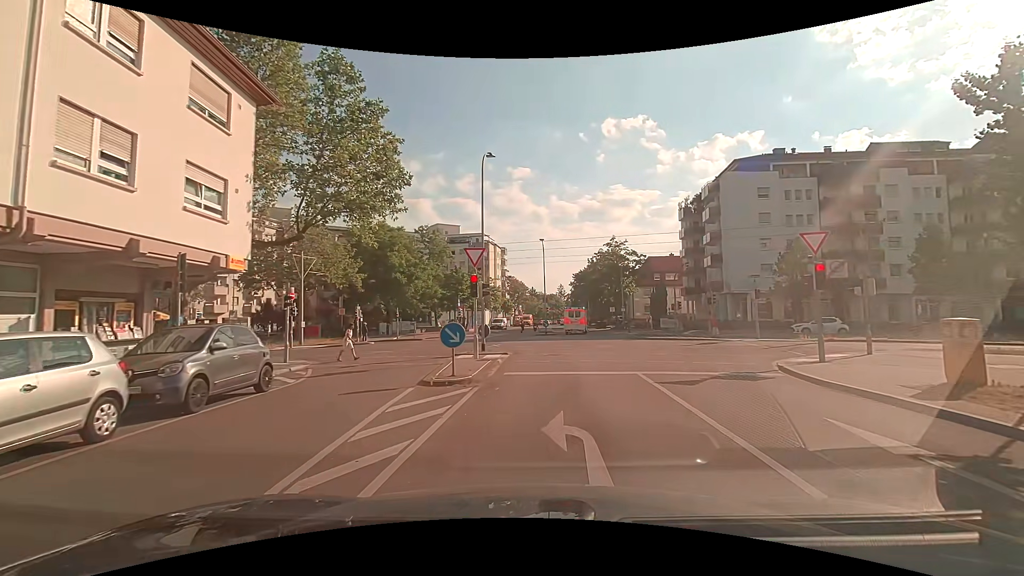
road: residential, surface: asphalt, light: Day
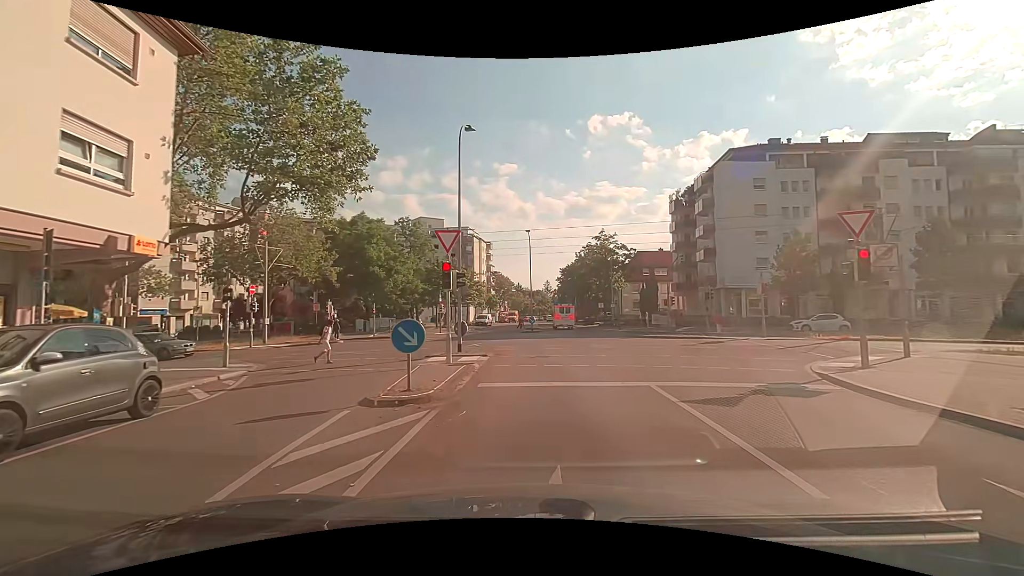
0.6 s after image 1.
(+0.1, +2.8) m; +2°
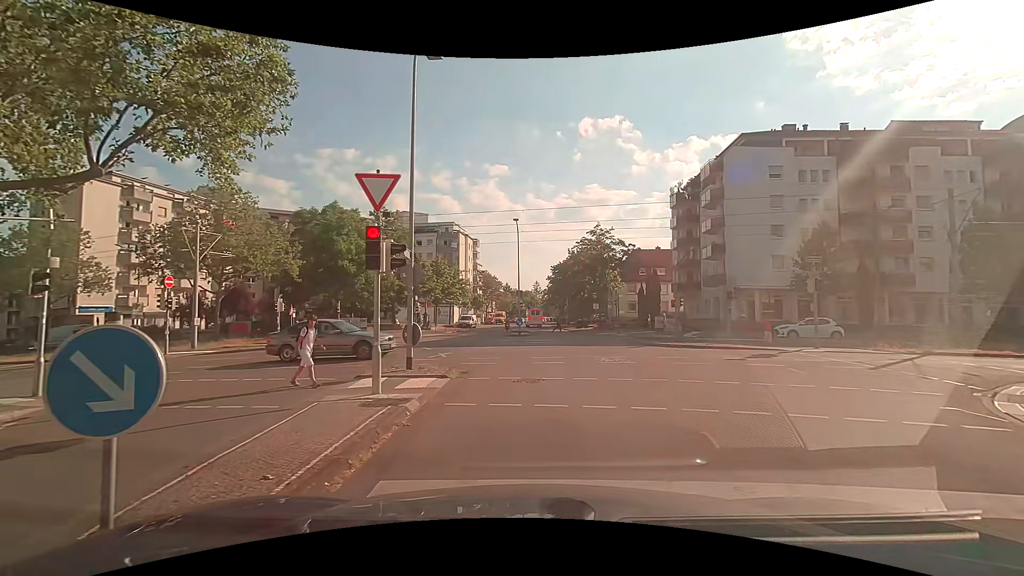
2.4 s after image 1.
(+0.1, +5.8) m; +3°
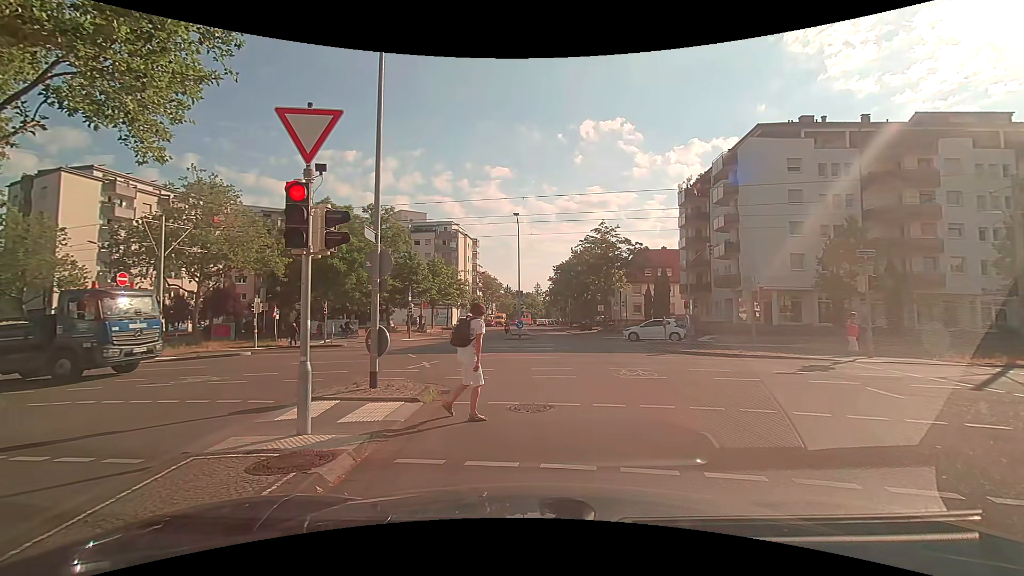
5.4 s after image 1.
(-0.1, +2.8) m; -1°
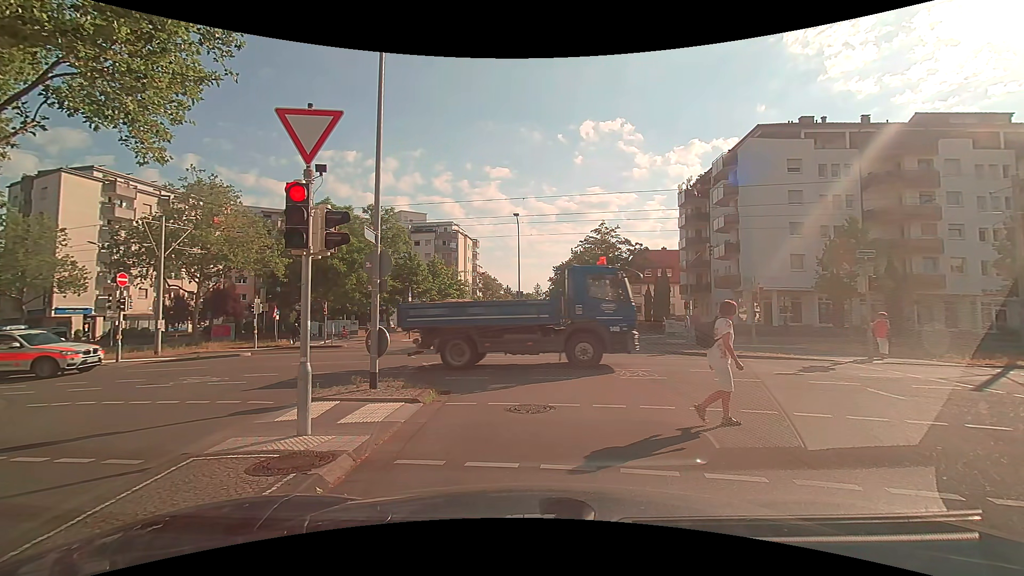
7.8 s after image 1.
(0.0, +0.1) m; 0°
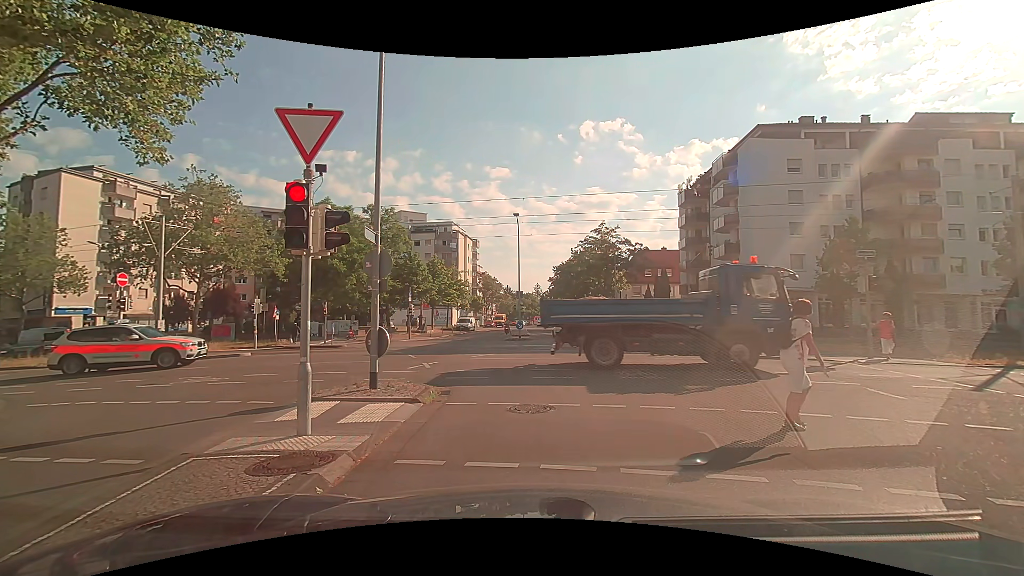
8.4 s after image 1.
(0.0, 0.0) m; 0°
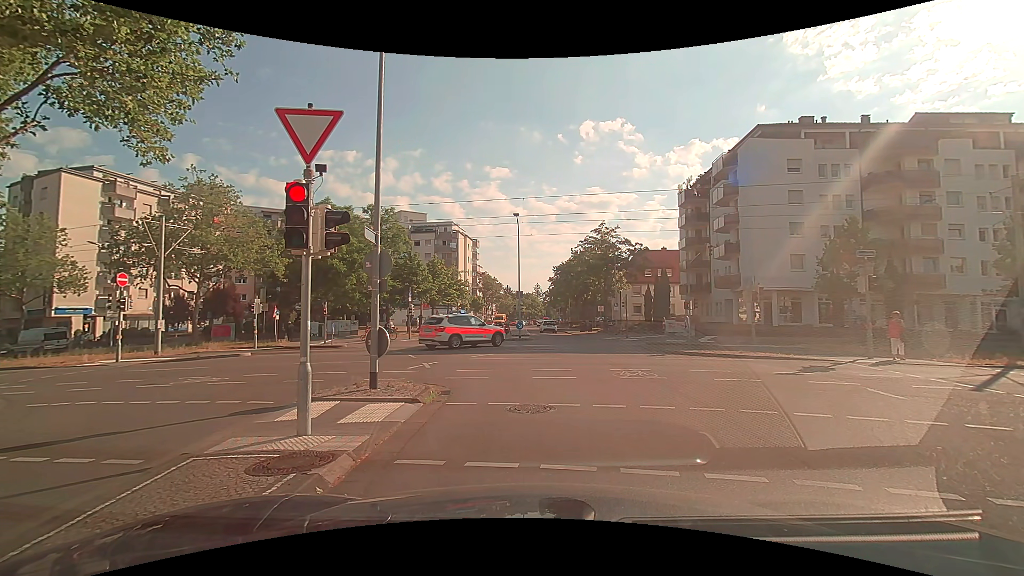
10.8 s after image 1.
(0.0, 0.0) m; 0°
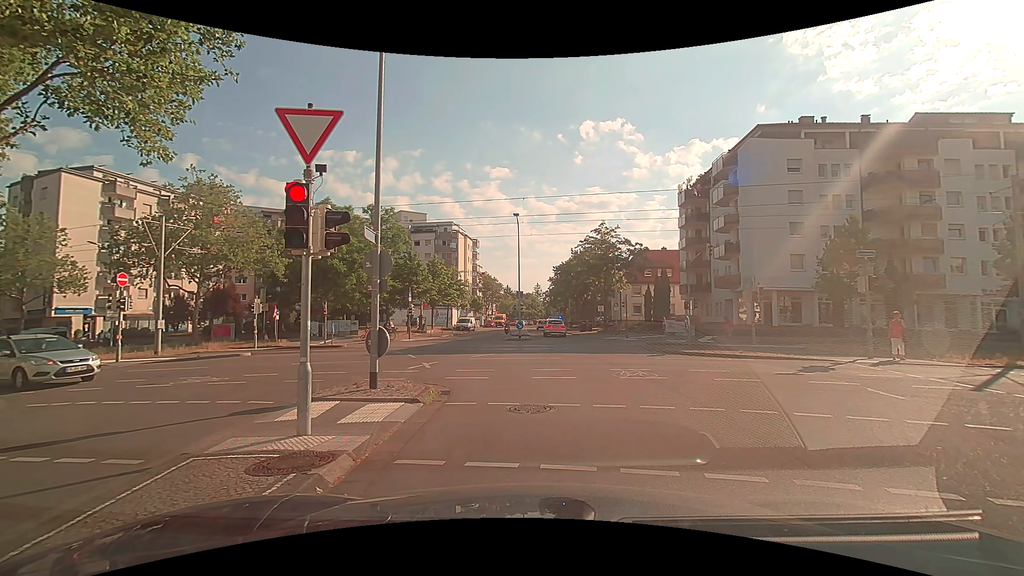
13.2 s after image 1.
(0.0, 0.0) m; 0°
